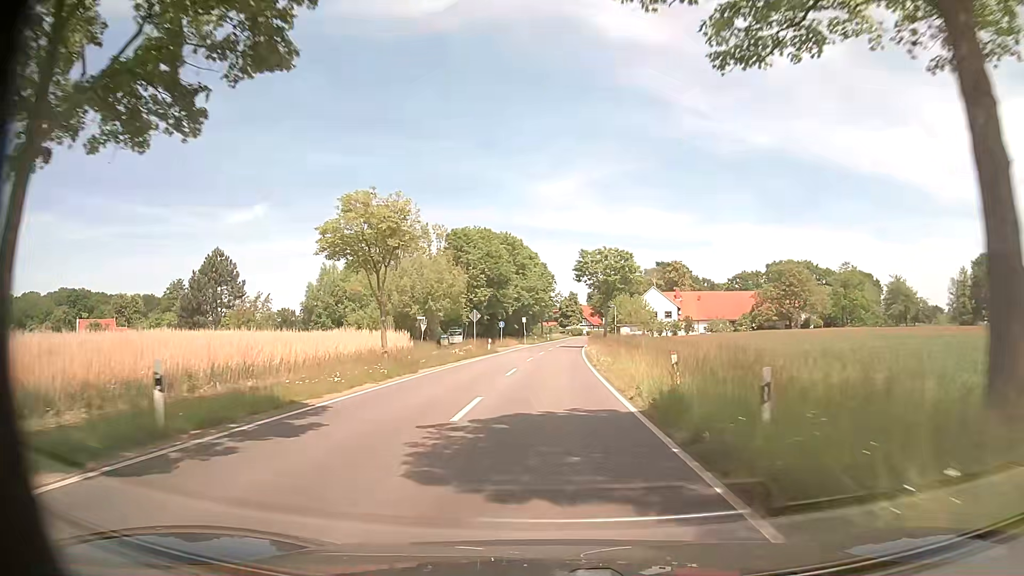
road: tertiary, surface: asphalt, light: Day
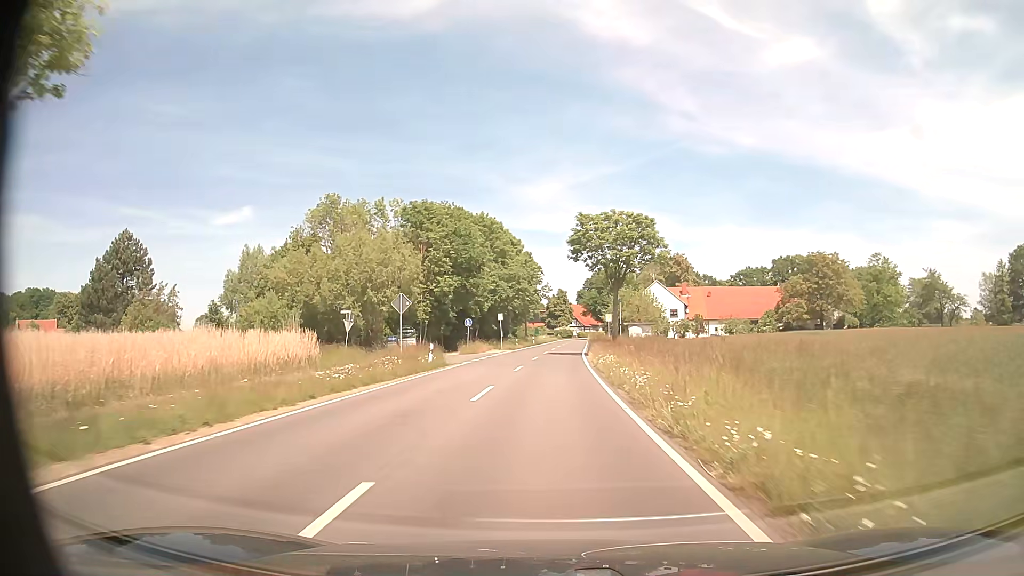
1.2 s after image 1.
(+0.3, +20.5) m; +1°
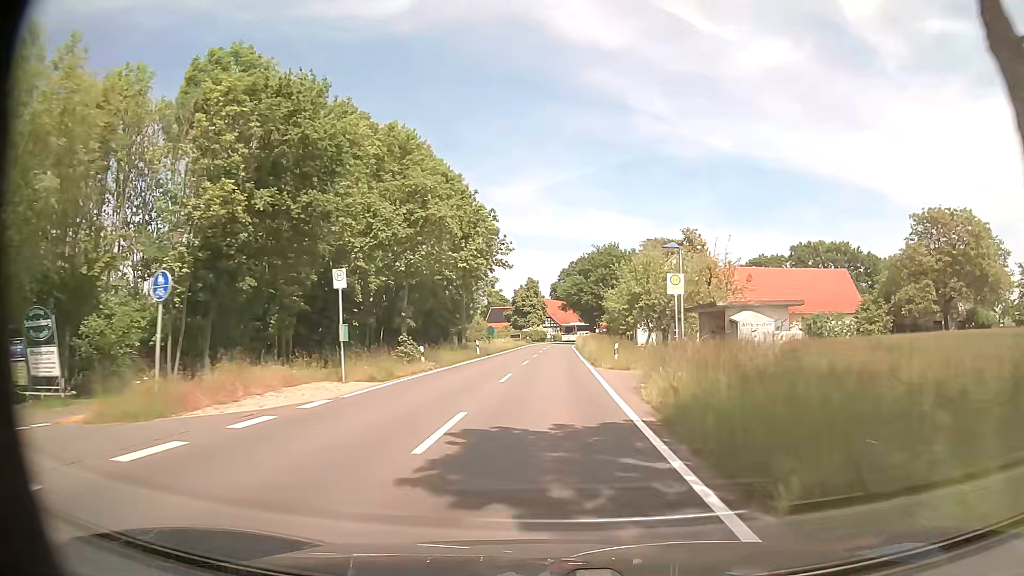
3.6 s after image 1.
(+0.8, +41.8) m; +2°
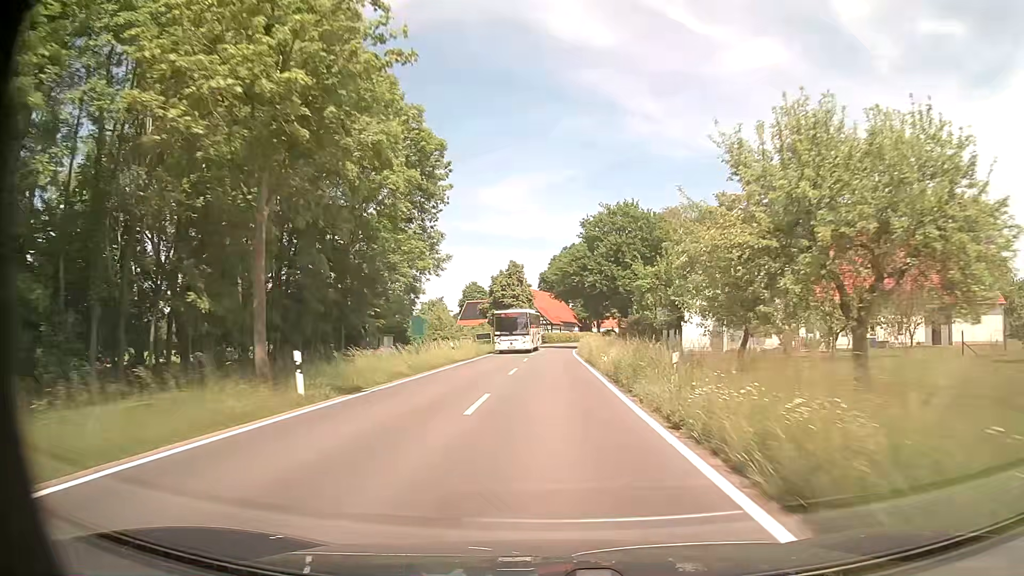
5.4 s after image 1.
(+0.3, +31.9) m; +1°
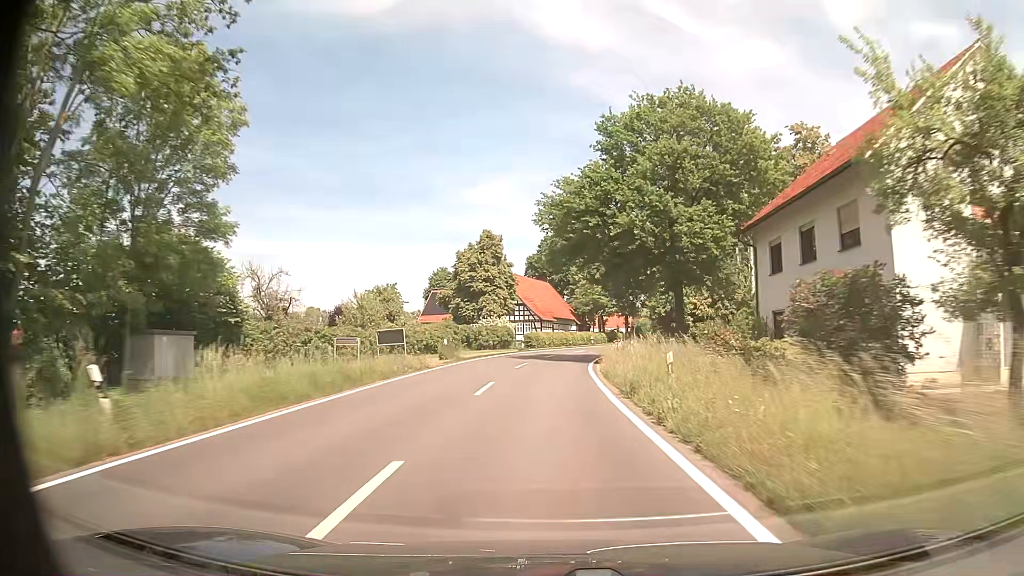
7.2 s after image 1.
(+0.2, +32.3) m; +1°
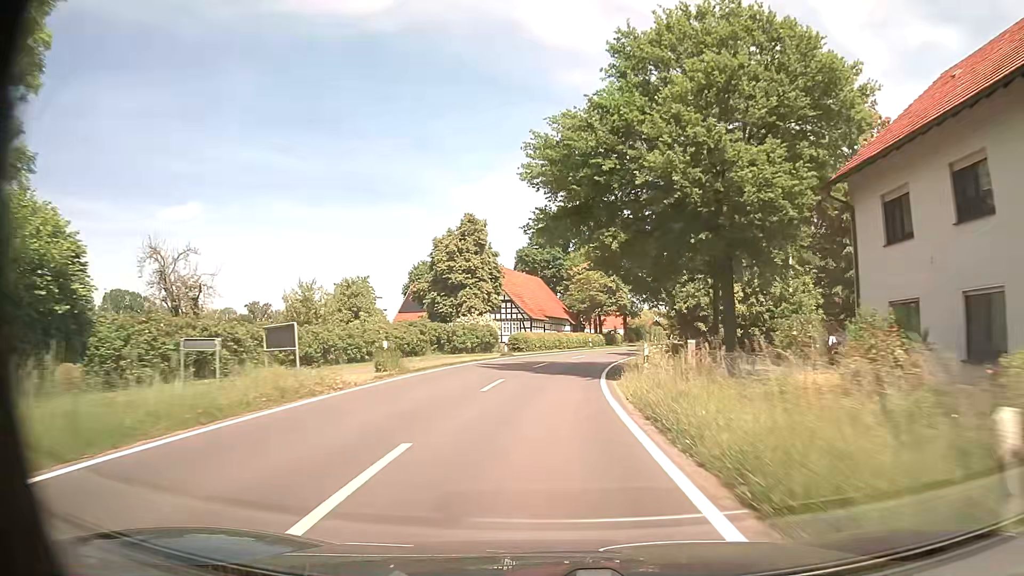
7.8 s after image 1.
(+0.1, +10.8) m; 0°
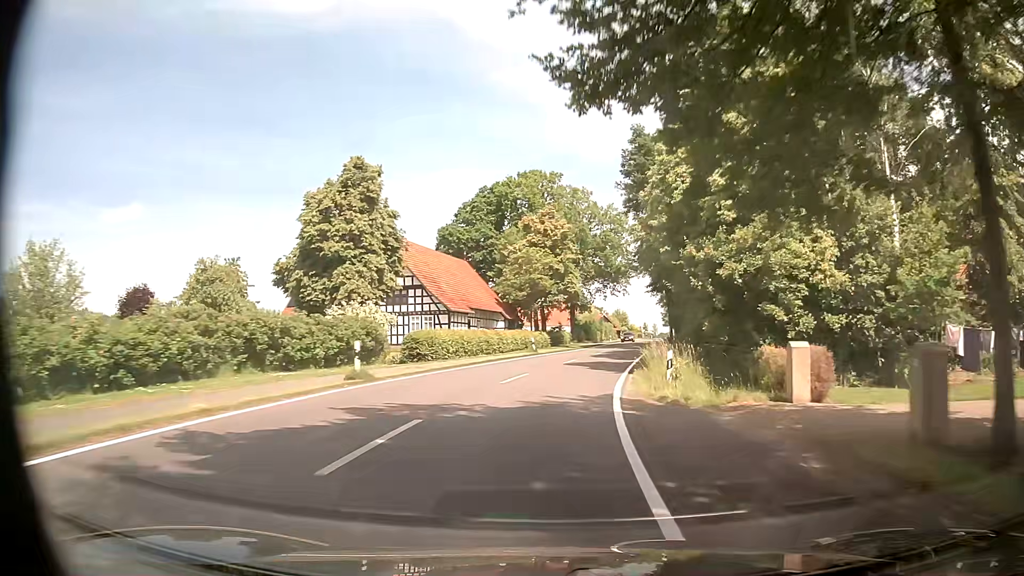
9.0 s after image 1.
(+1.0, +21.6) m; +5°
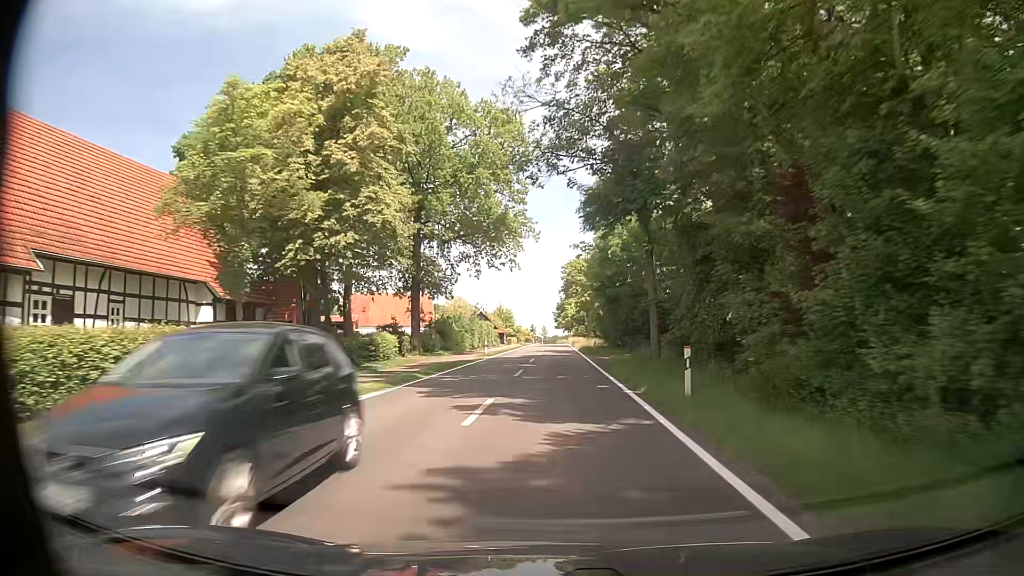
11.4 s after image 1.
(+4.7, +43.1) m; +10°
(0, +10) (0, +20) (+1, +30) (+1, +40) (+1, +50) (+1, +60) (+2, +70) (+2, +80) (+2, +90) (+2, +100) m
